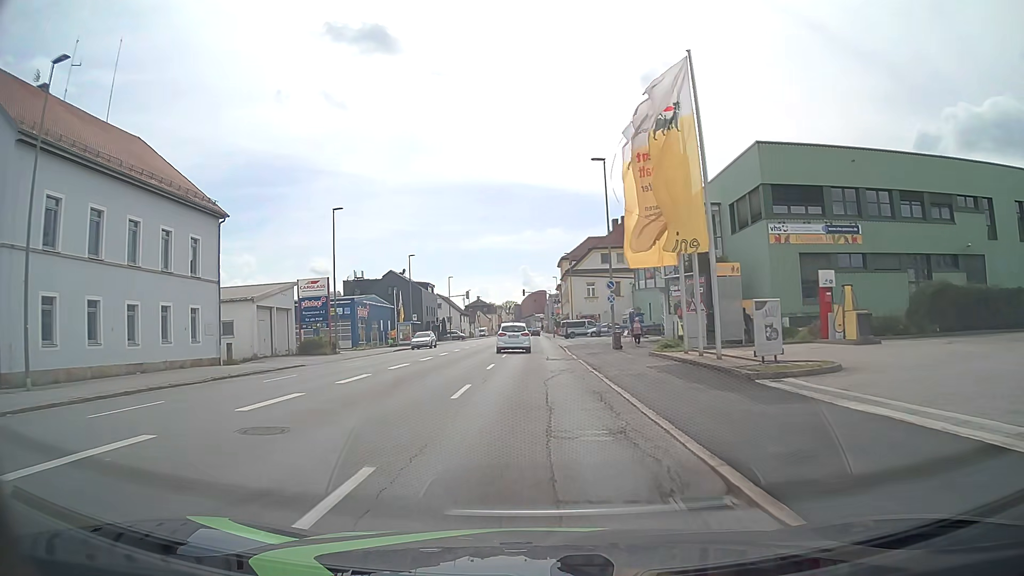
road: tertiary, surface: asphalt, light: Day
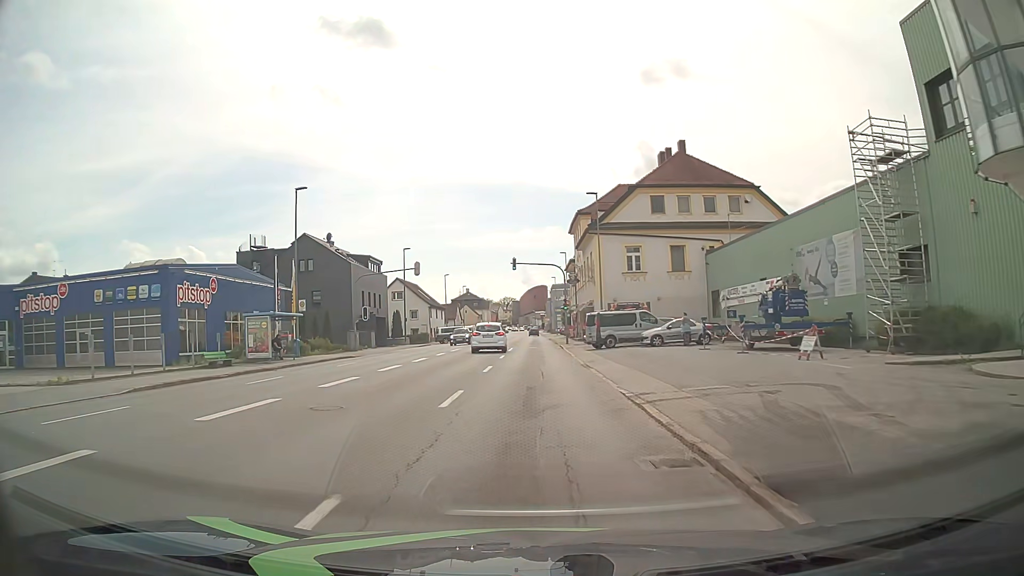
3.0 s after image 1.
(0.0, +37.6) m; -1°
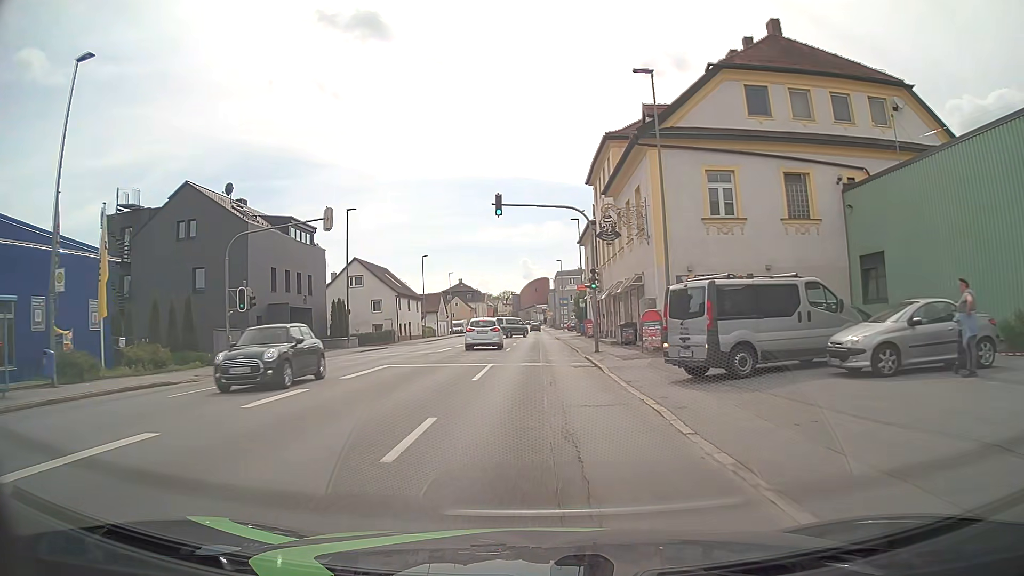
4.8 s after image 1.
(+0.2, +22.8) m; +1°
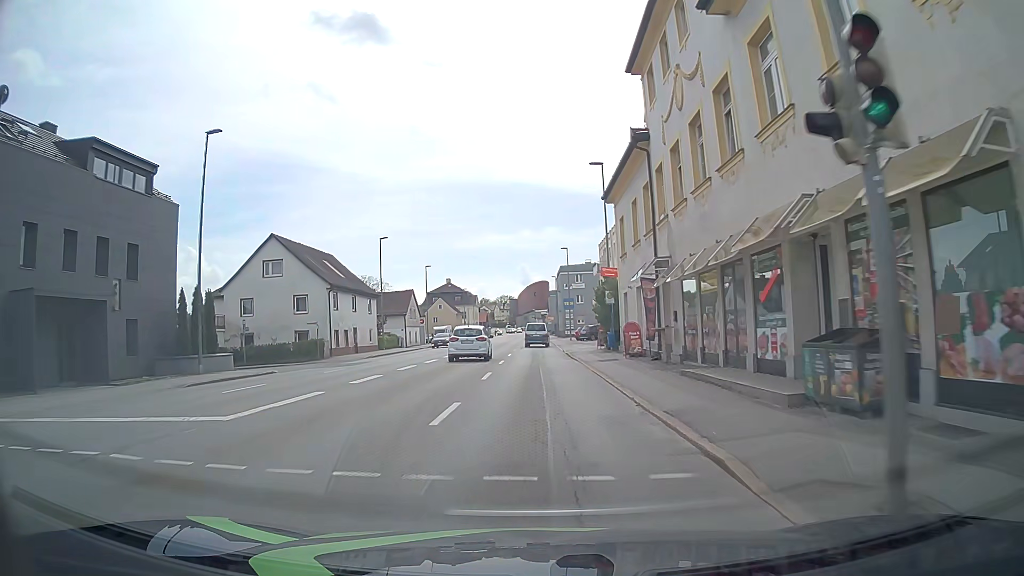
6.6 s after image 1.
(0.0, +22.9) m; -1°
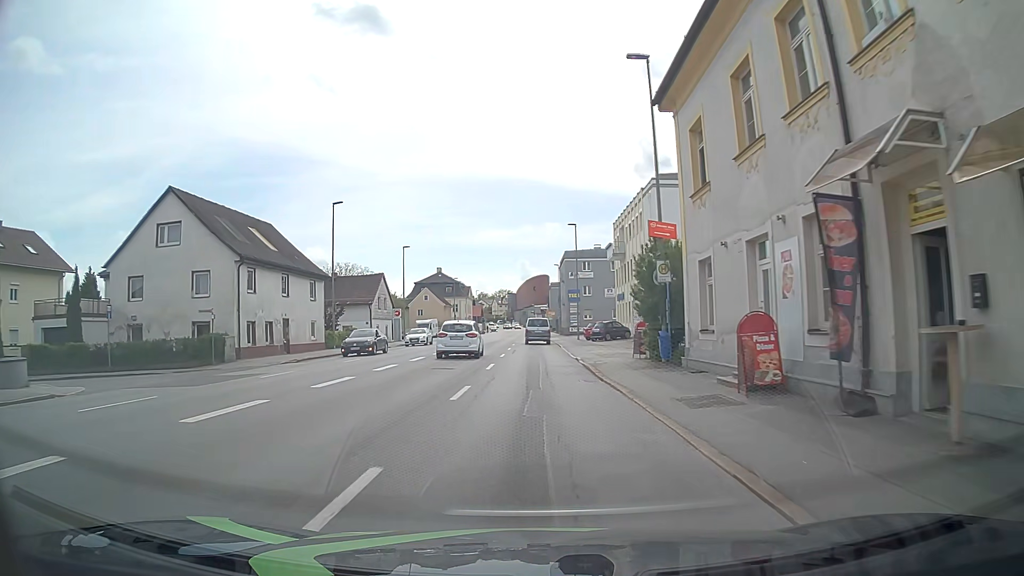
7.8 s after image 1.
(+0.2, +15.2) m; 0°
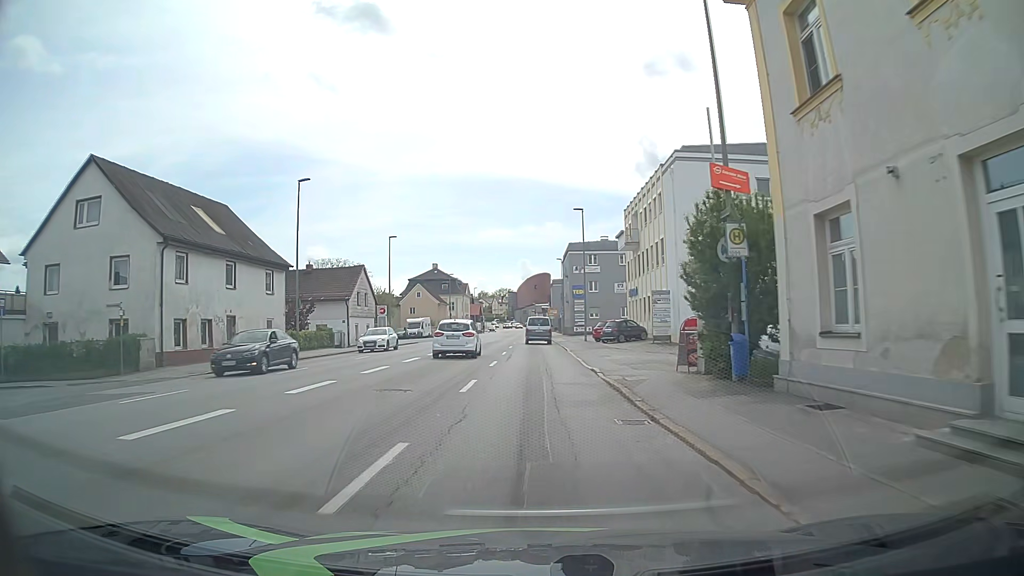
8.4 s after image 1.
(0.0, +7.6) m; 0°
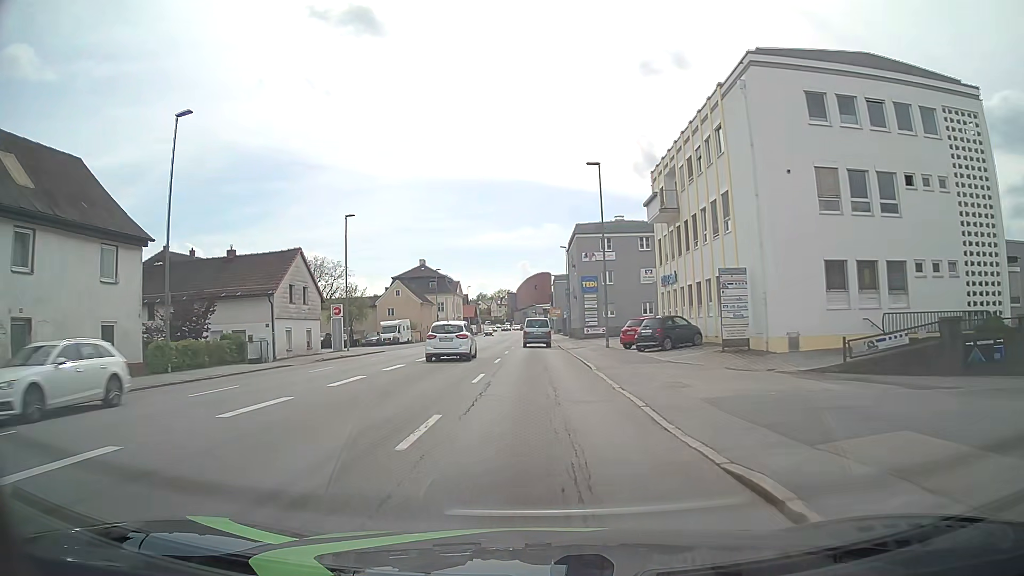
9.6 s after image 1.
(-0.1, +15.3) m; 0°
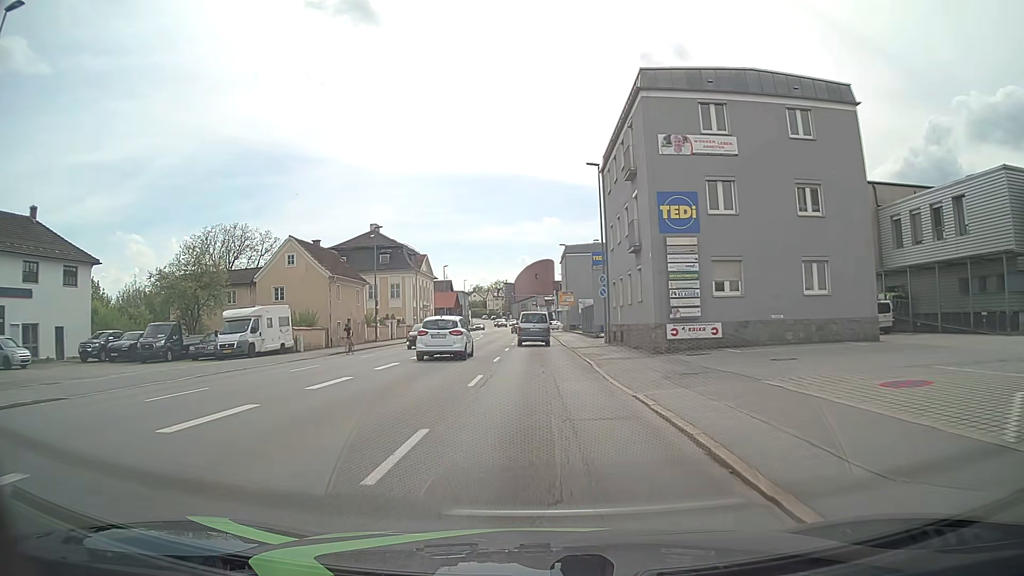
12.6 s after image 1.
(-0.2, +38.1) m; -1°
